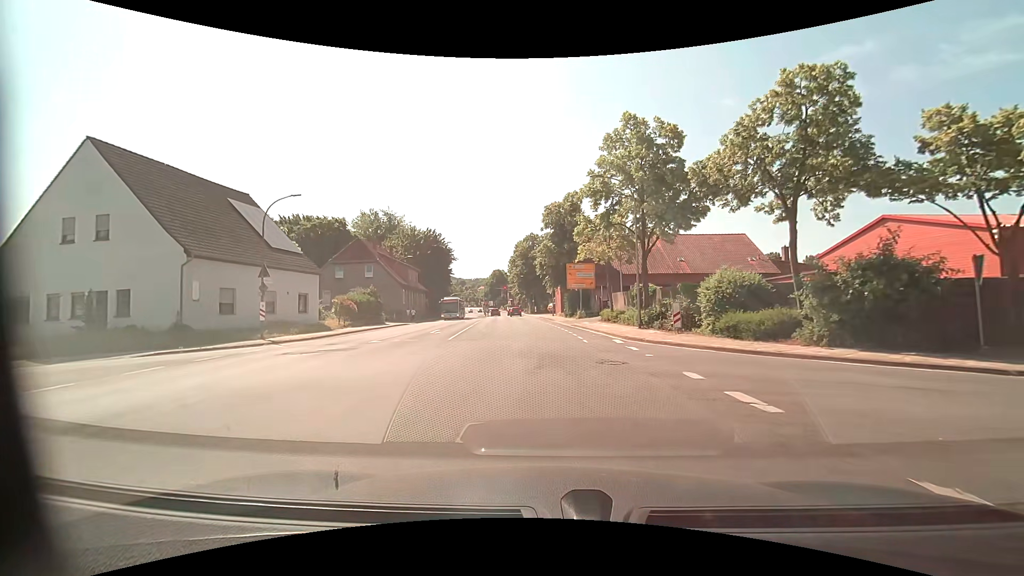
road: tertiary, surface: asphalt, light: Day
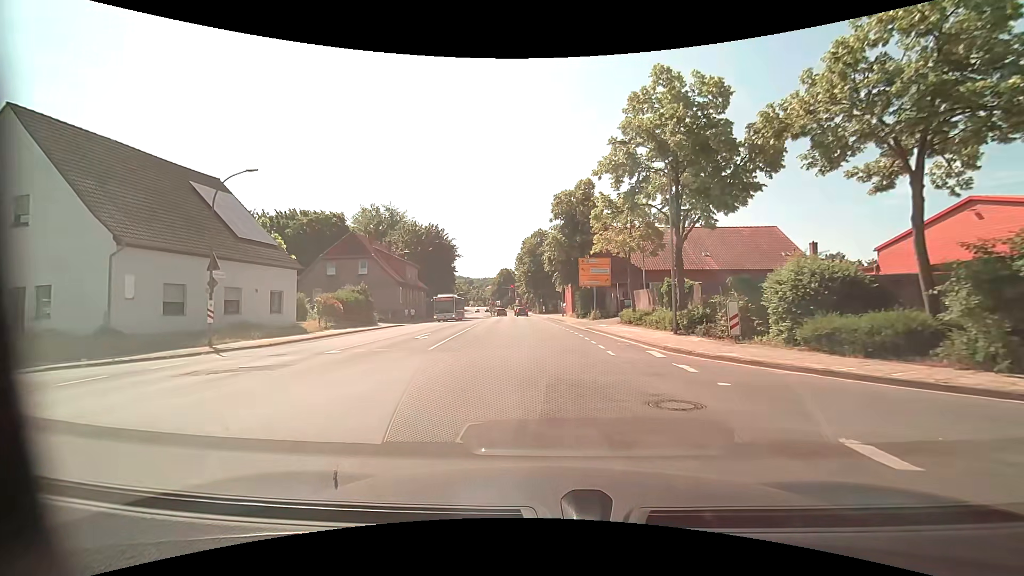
(0.0, +5.0) m; -1°
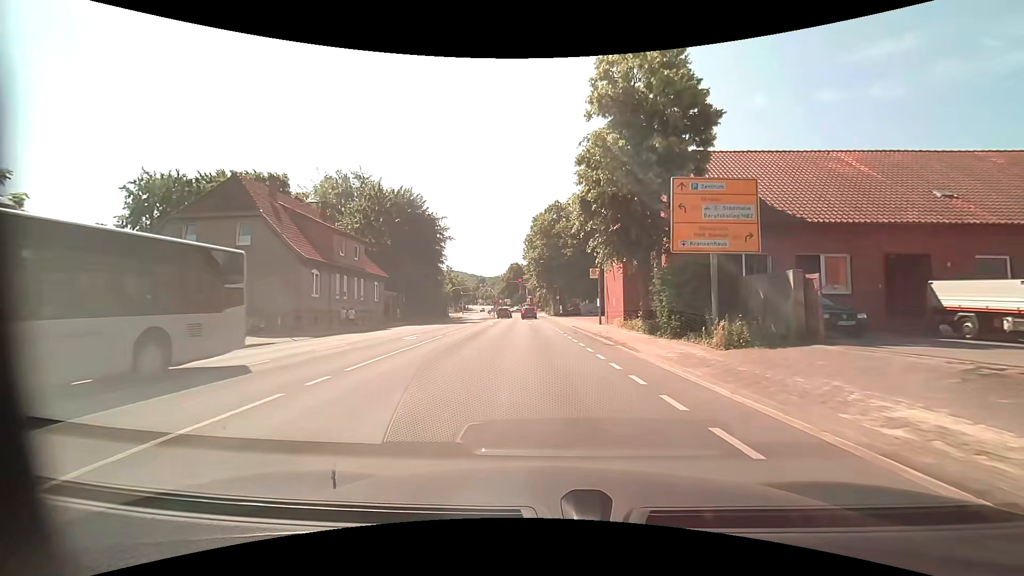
(-0.5, +25.2) m; -2°
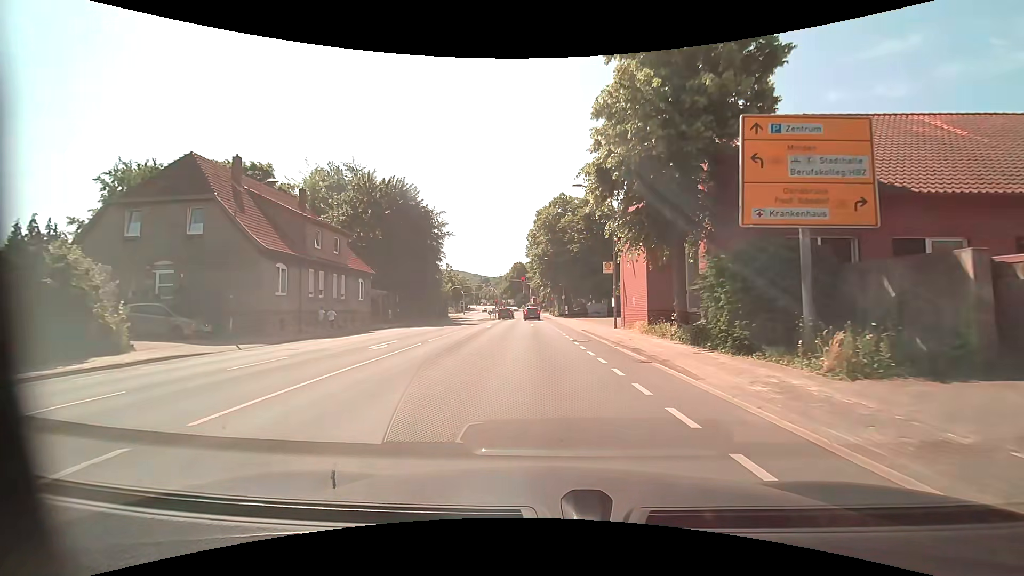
(0.0, +4.9) m; 0°
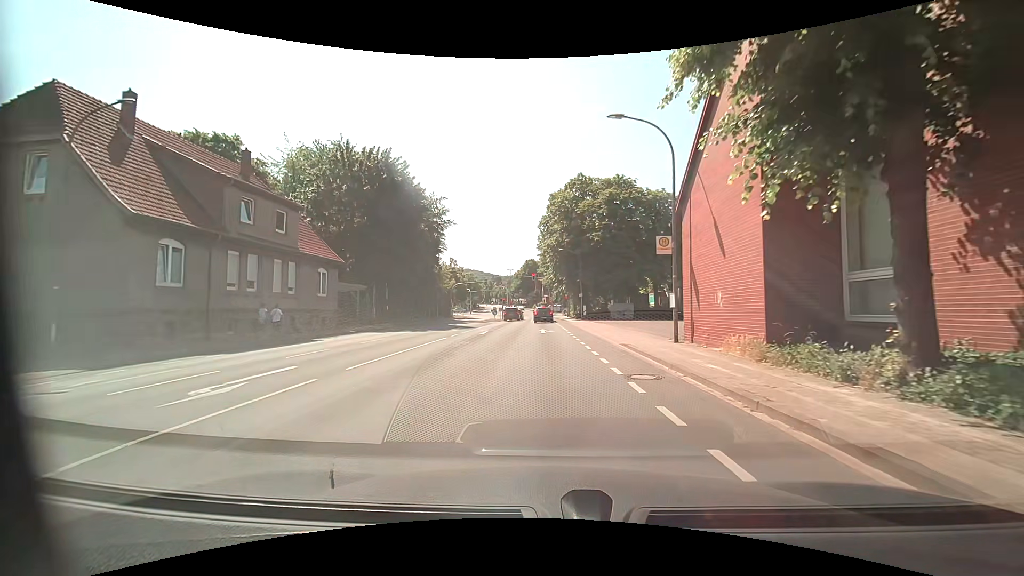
(-0.2, +9.6) m; -2°
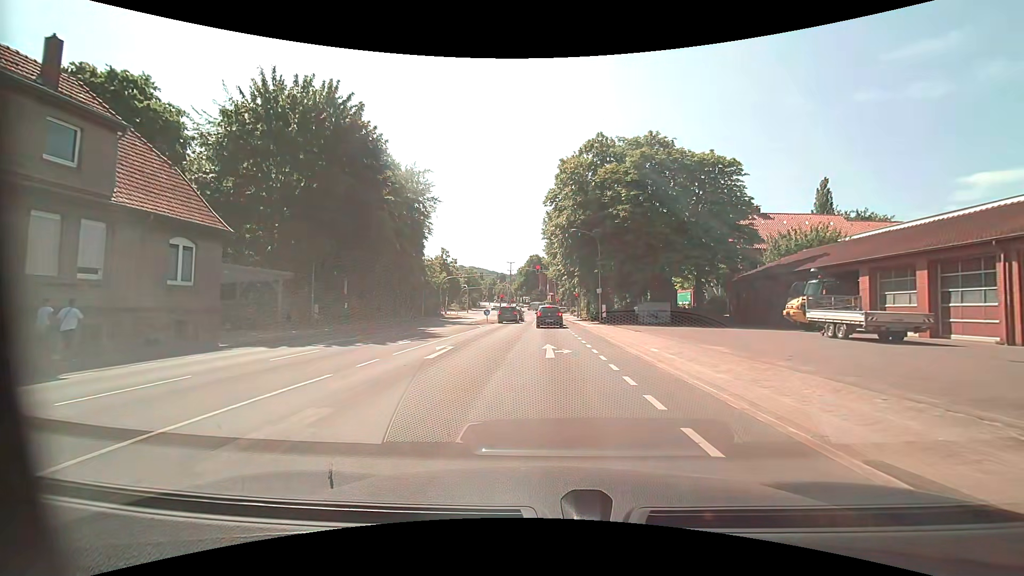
(-0.1, +13.0) m; -1°
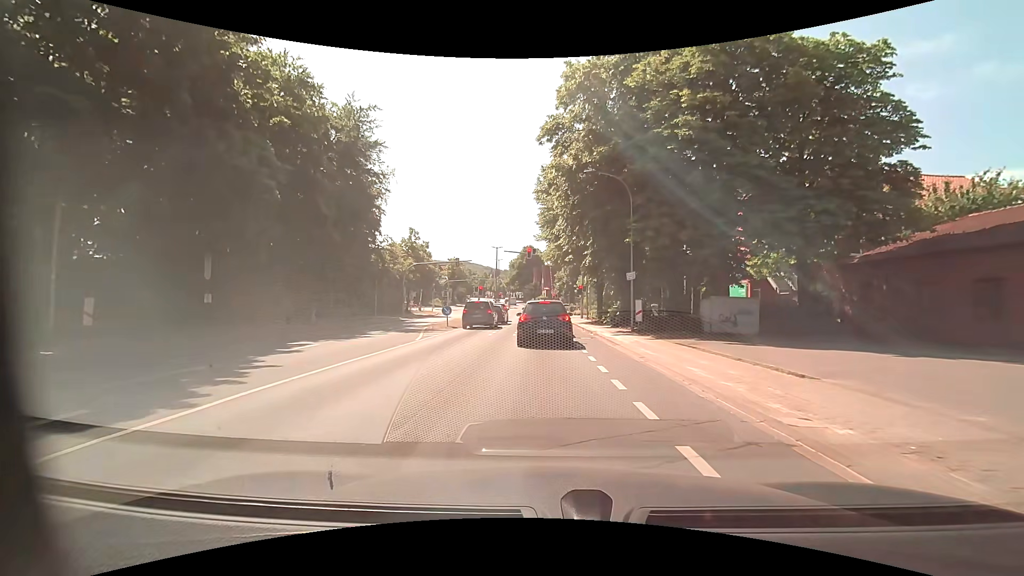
(+0.2, +16.6) m; +1°
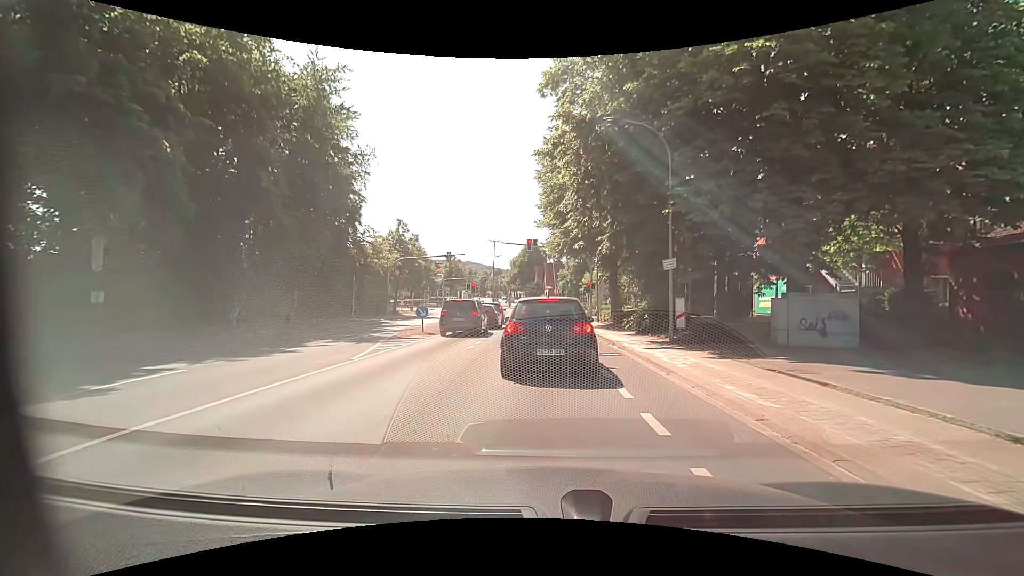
(-0.1, +6.4) m; 0°
(0, +10) (0, +20) (0, +30) (0, +40) (0, +50) (-1, +60) (-1, +70) (-2, +80) (-3, +90) (-3, +100) m
